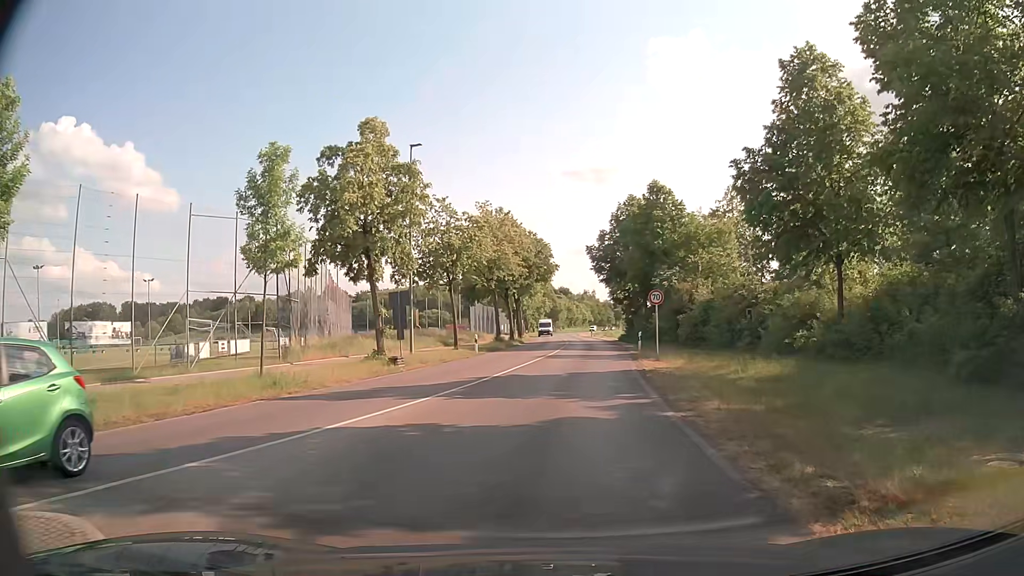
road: tertiary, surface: asphalt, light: Day
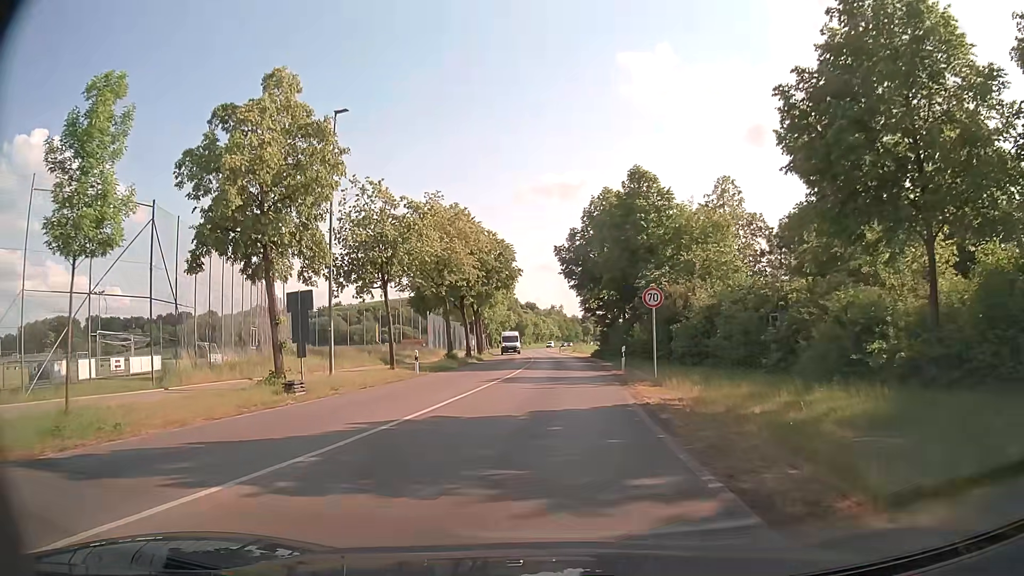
(+0.3, +8.0) m; +3°
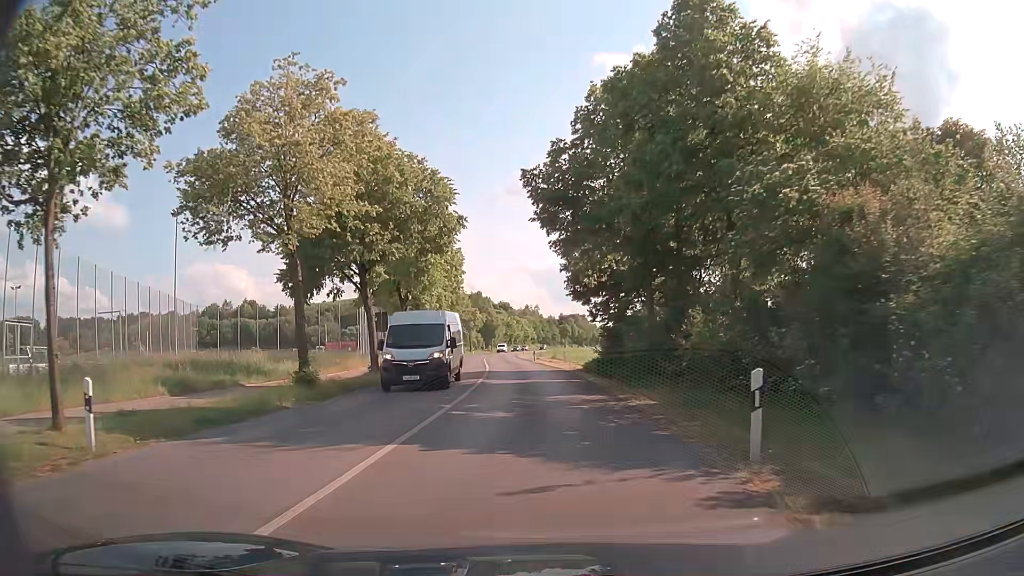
(+0.4, +21.4) m; +1°
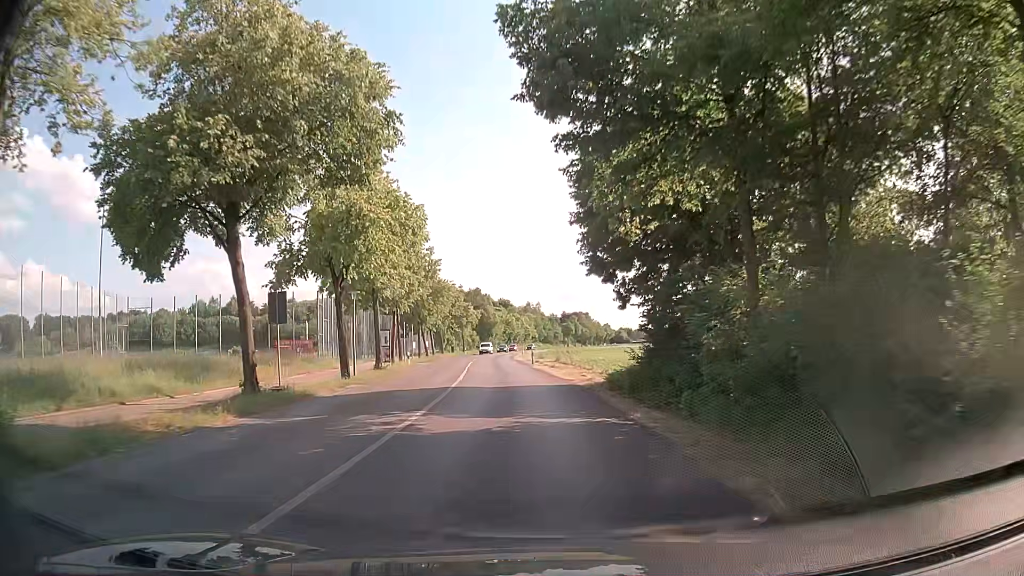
(+0.1, +12.8) m; 0°
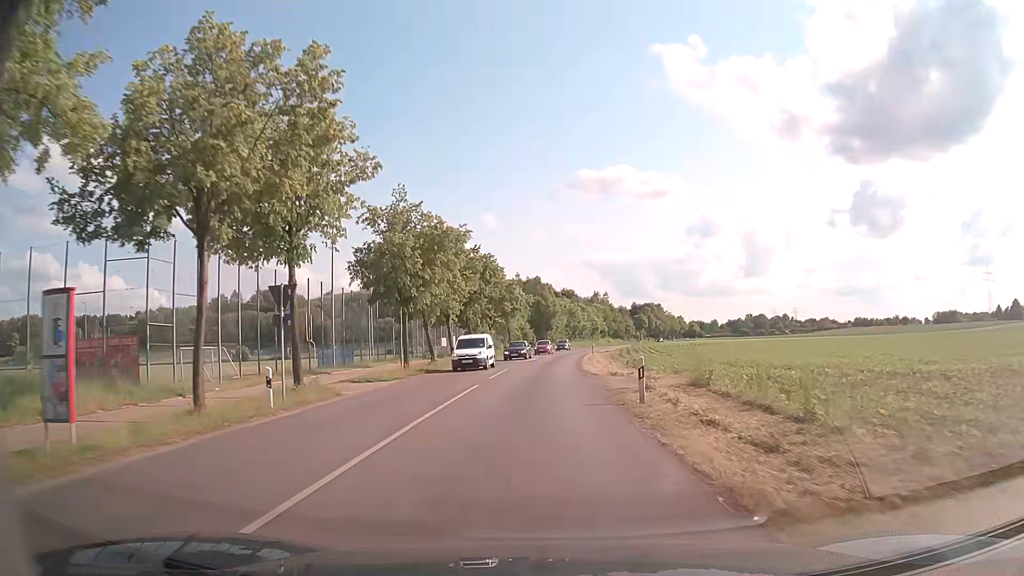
(-1.5, +31.1) m; -6°
(0, +10) (0, +20) (0, +30) (0, +40) (+1, +50) (+2, +60) (+3, +70) (+4, +80) (+6, +90) (+7, +100) m
